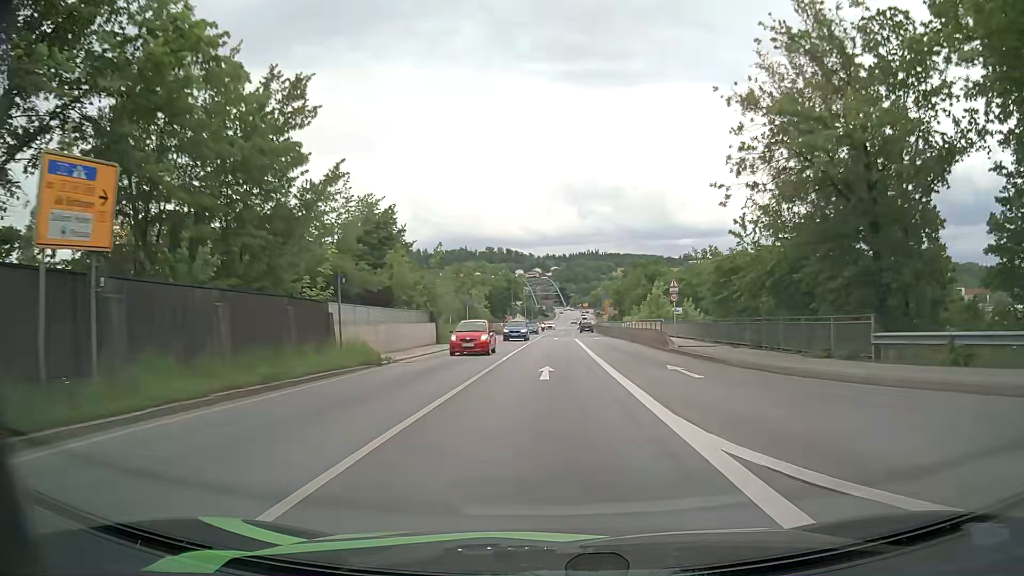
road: primary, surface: asphalt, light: Day
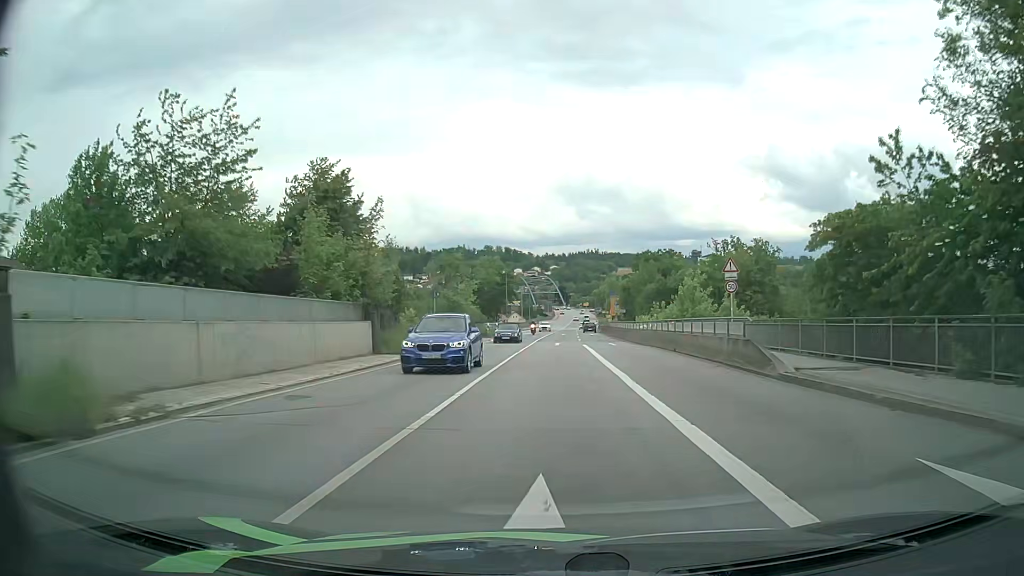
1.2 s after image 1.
(0.0, +14.9) m; 0°
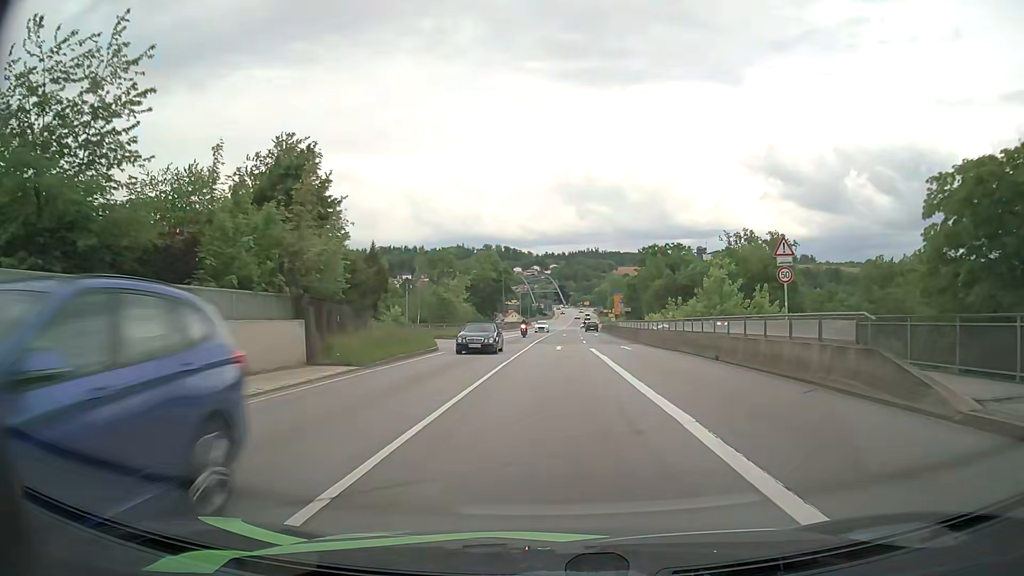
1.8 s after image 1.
(0.0, +7.5) m; 0°
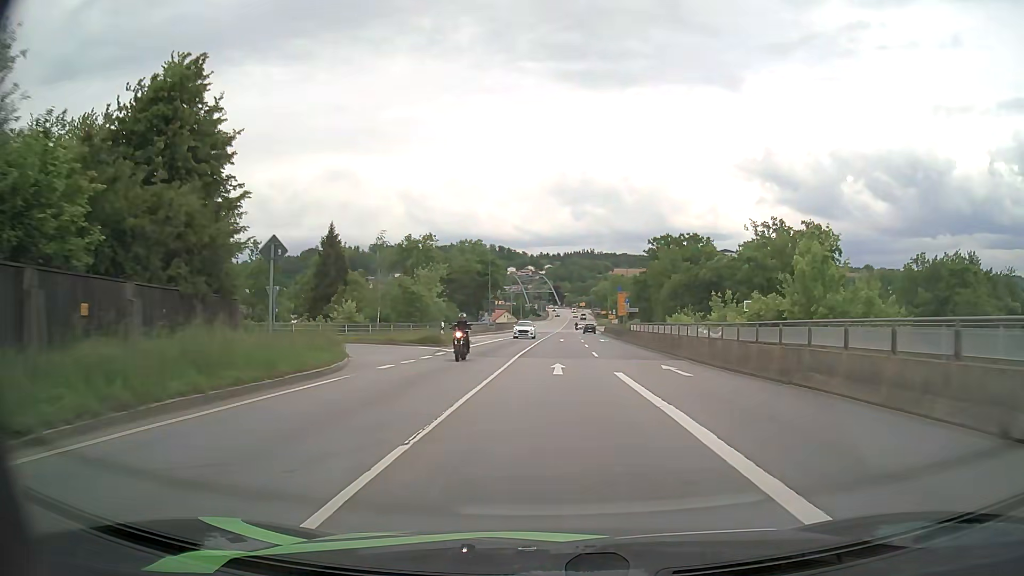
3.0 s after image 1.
(0.0, +15.2) m; 0°
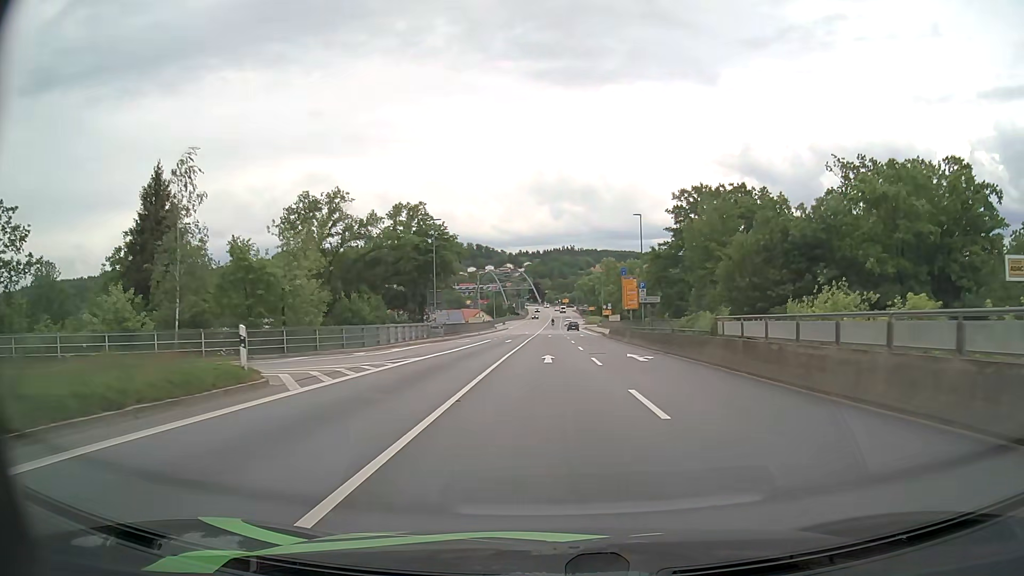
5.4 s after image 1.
(+0.4, +30.9) m; +2°
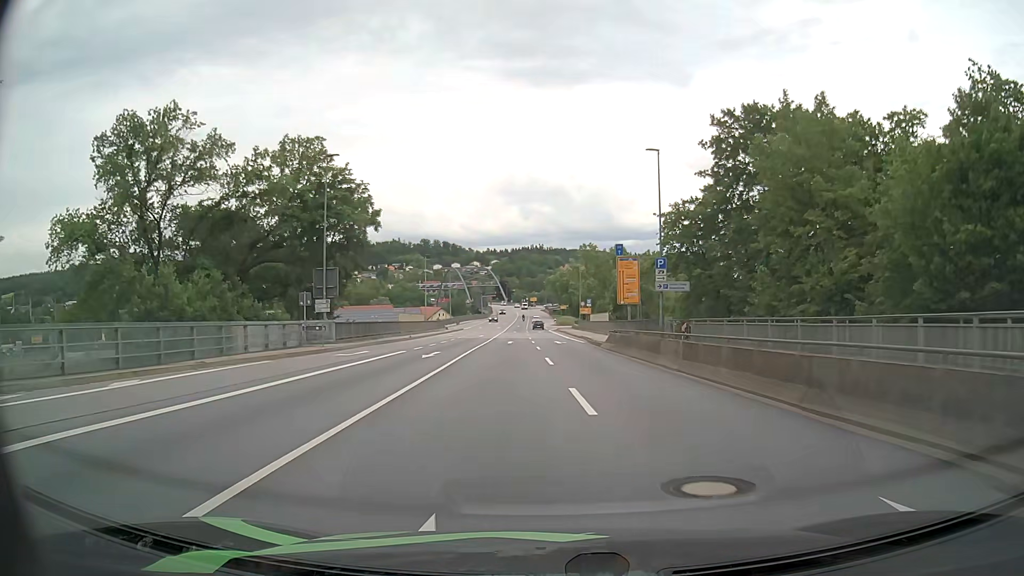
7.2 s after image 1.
(+0.5, +23.4) m; +3°
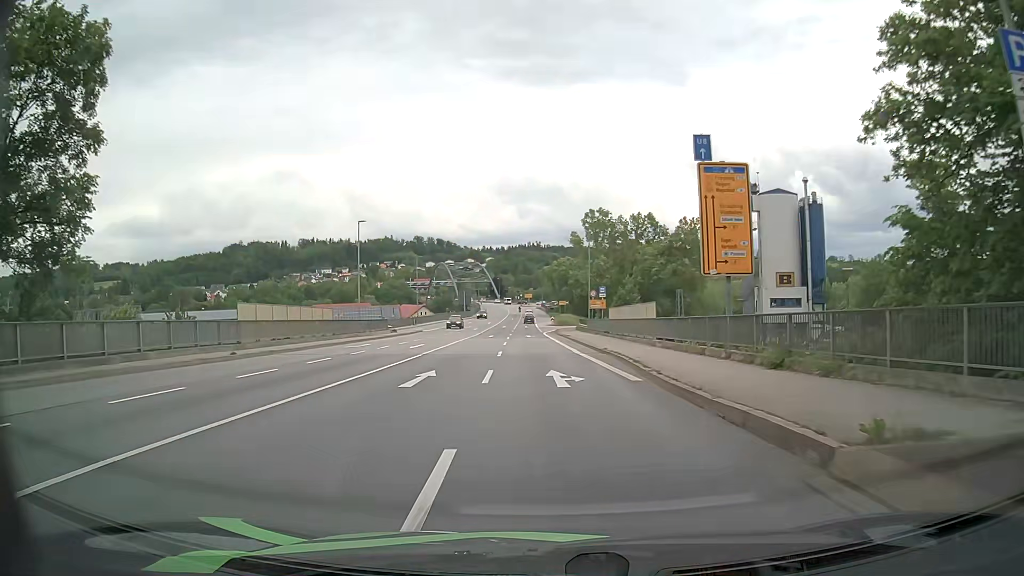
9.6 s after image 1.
(+0.5, +30.6) m; +1°
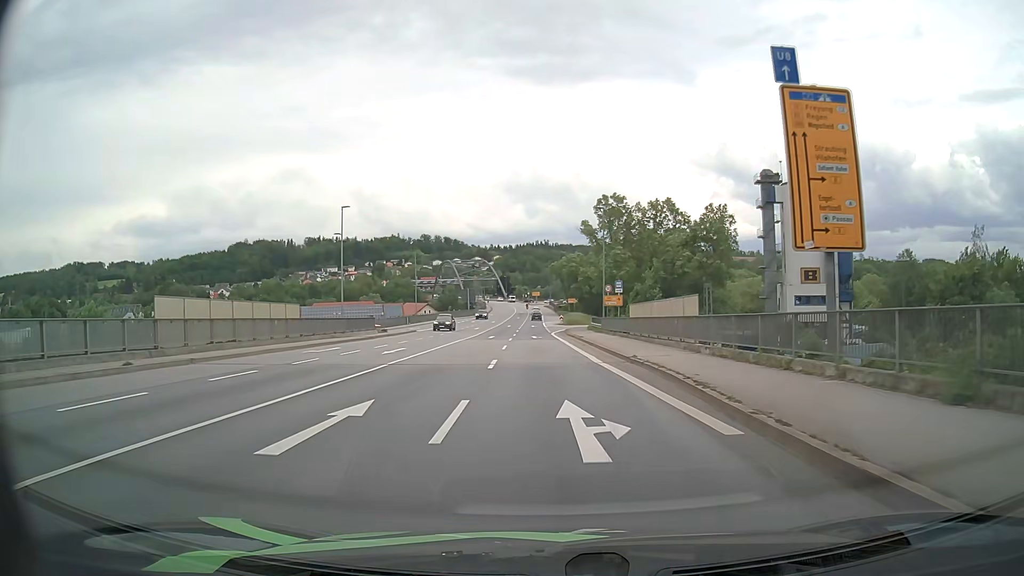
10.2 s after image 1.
(-0.1, +7.5) m; -1°
(0, +10) (0, +20) (0, +30) (0, +40) (-1, +50) (0, +60) (0, +70) (+1, +80) (+2, +90) (+5, +100) m
